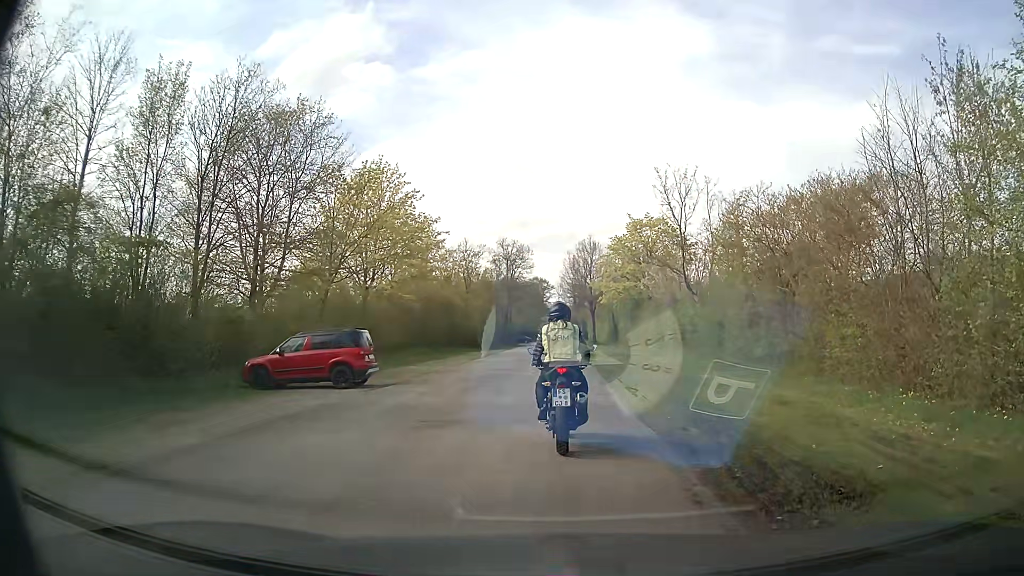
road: service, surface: asphalt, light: Day
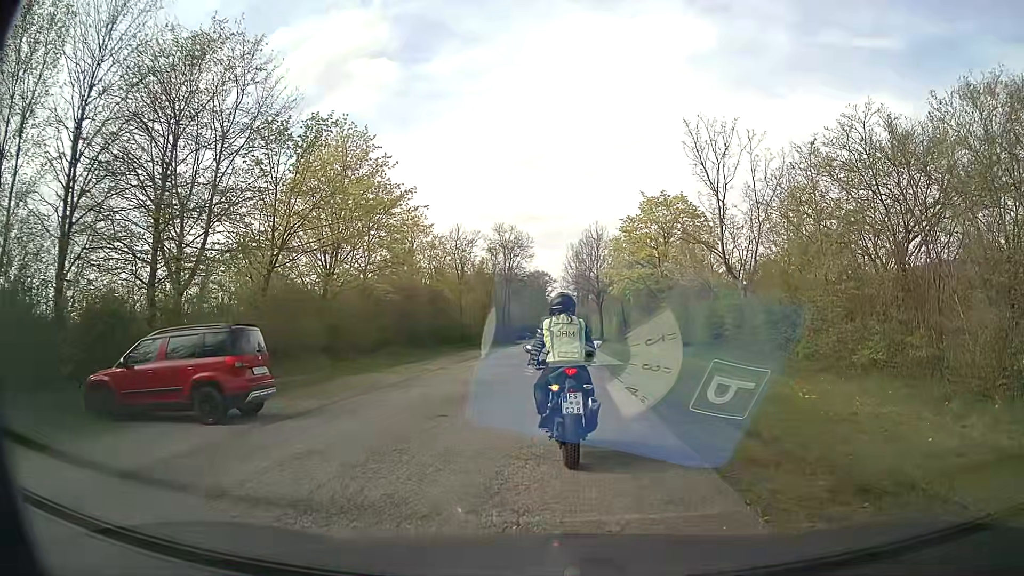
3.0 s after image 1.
(+0.1, +7.8) m; +1°
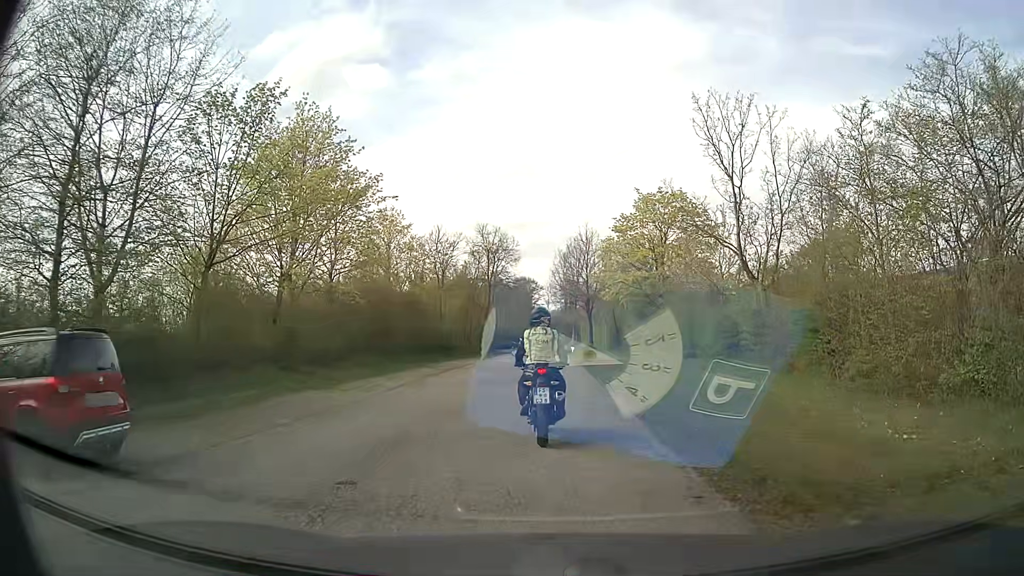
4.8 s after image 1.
(0.0, +4.5) m; +2°
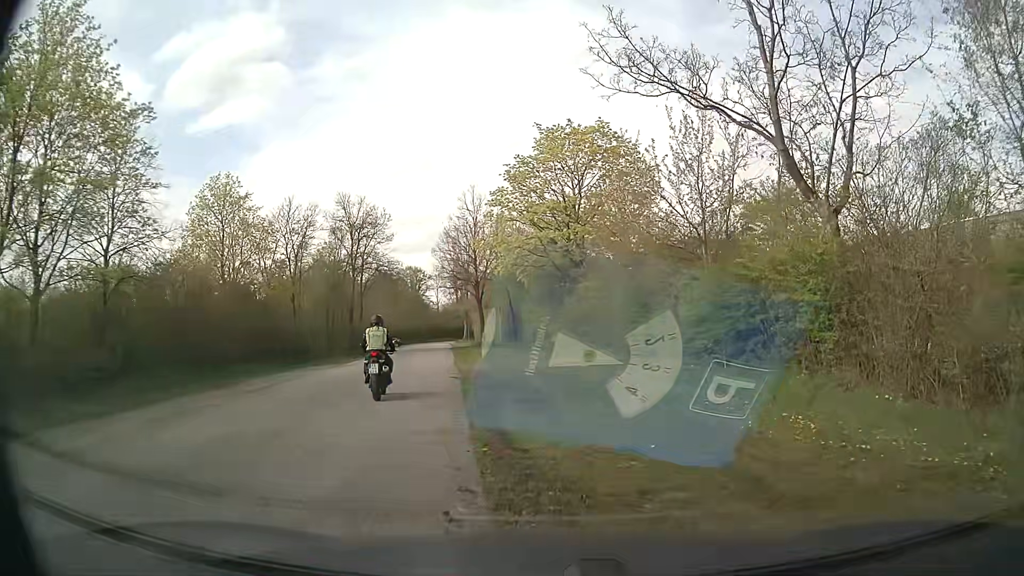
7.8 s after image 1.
(+0.7, +13.6) m; +9°
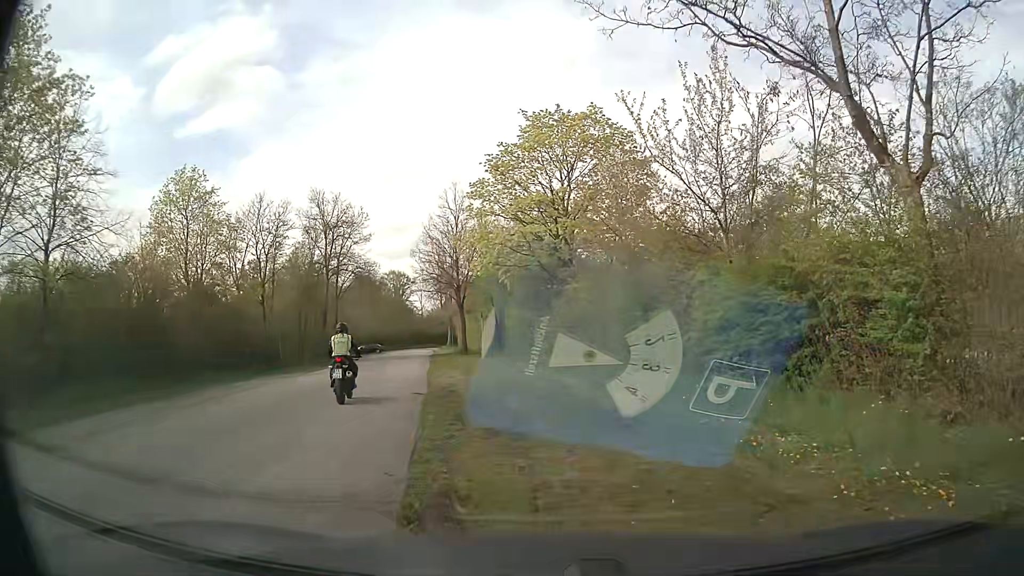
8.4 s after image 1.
(0.0, +3.3) m; -1°
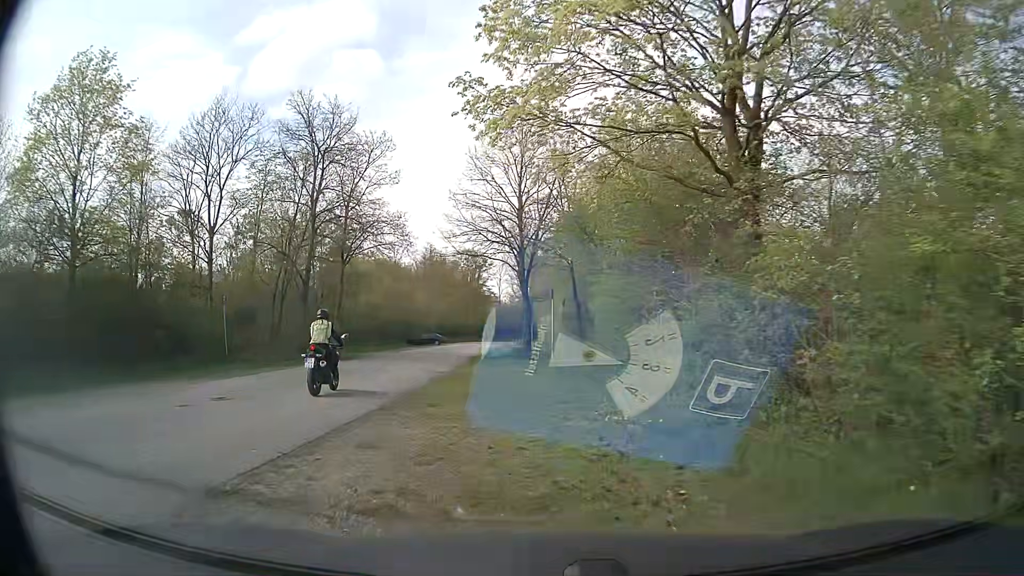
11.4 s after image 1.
(-0.5, +18.7) m; -8°
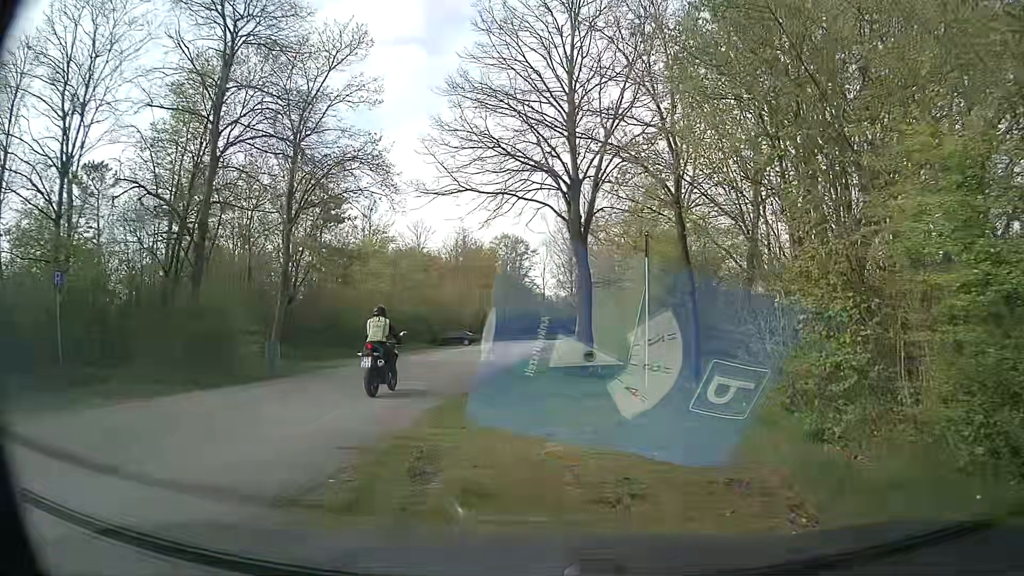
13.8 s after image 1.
(-0.5, +13.6) m; -3°
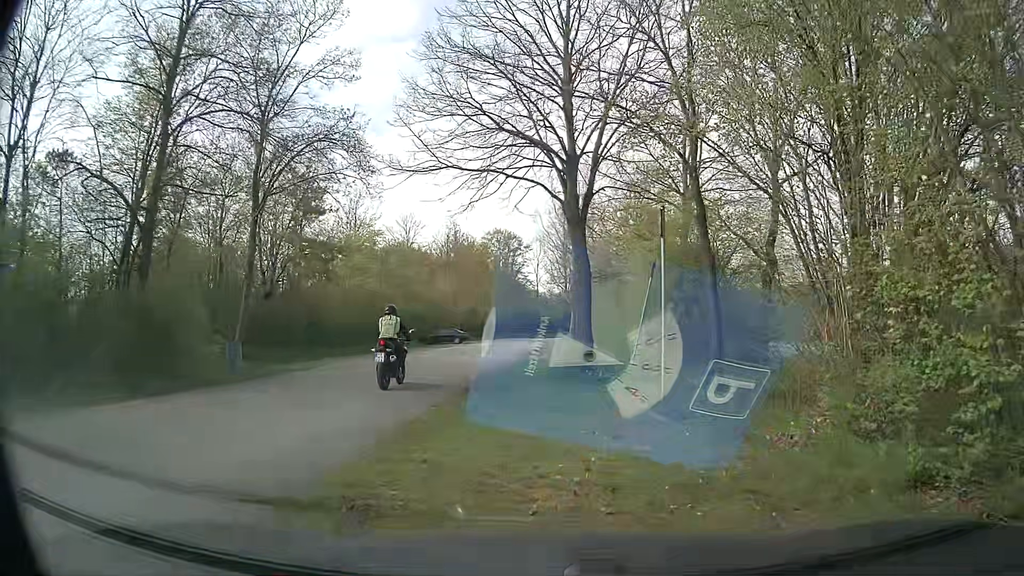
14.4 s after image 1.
(0.0, +2.2) m; +1°
